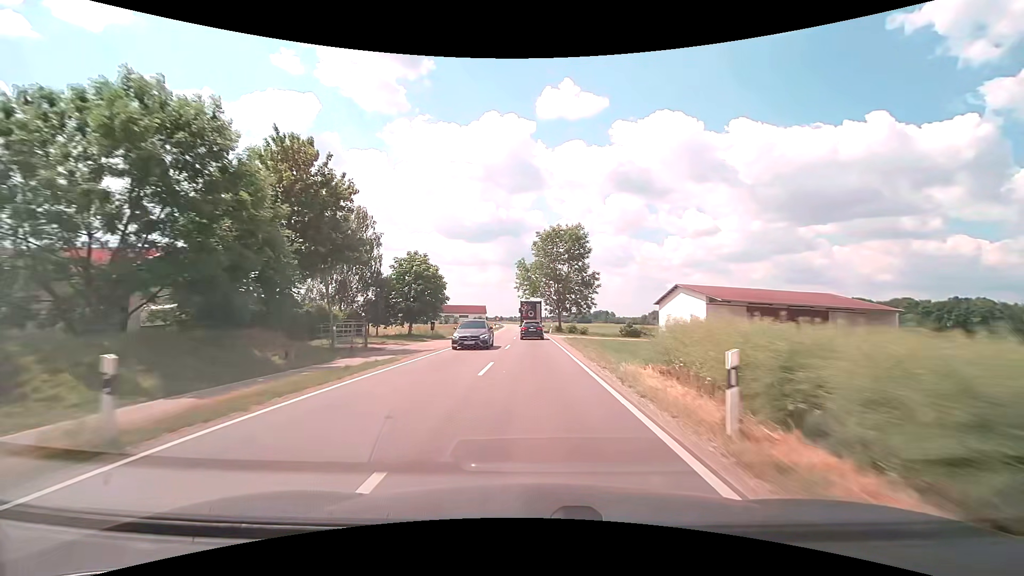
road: tertiary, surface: asphalt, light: Day
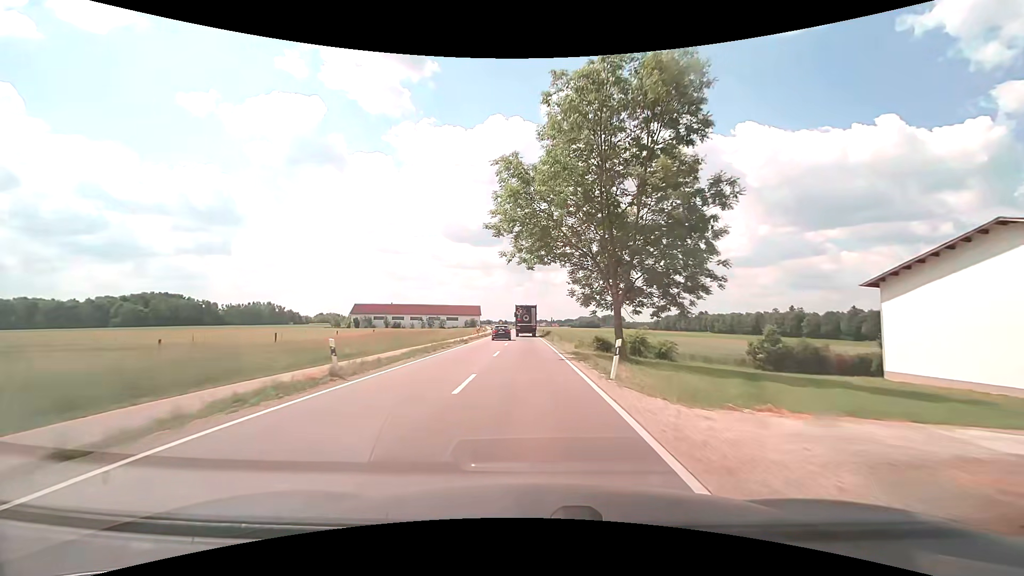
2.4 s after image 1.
(-0.2, +43.0) m; -1°
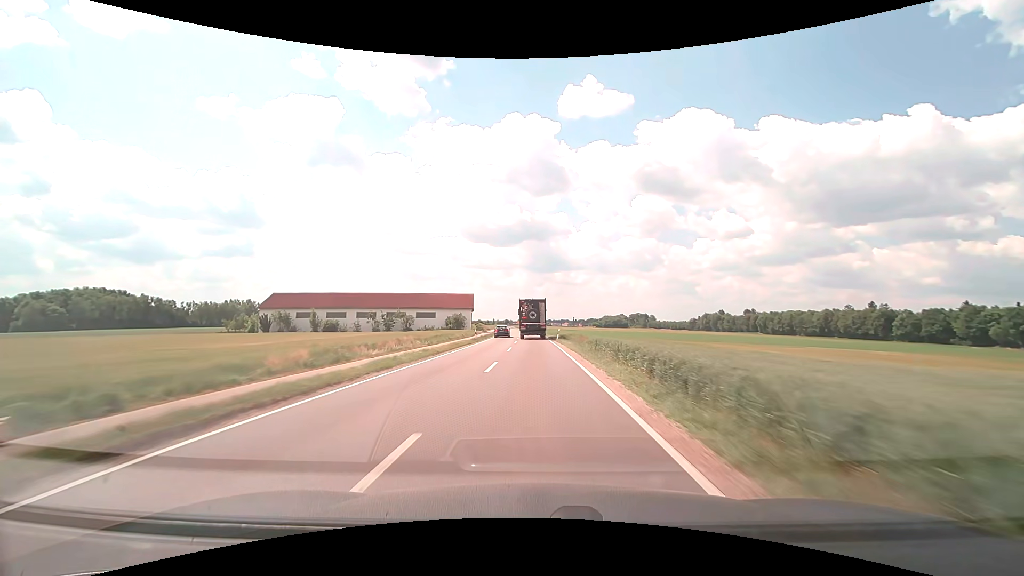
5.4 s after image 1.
(-1.3, +68.7) m; -2°
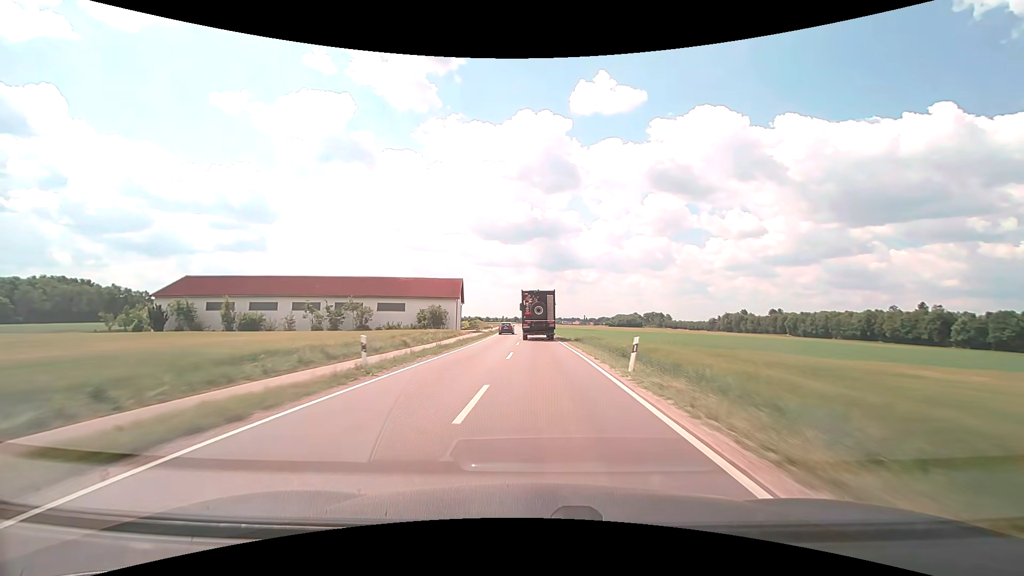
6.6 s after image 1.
(-0.4, +31.8) m; -1°
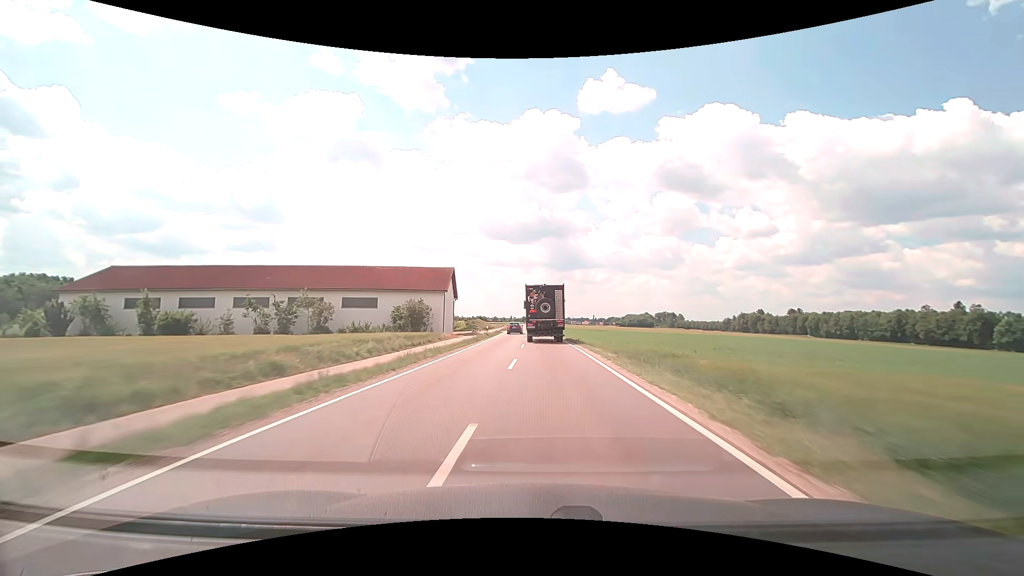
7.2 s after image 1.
(-0.1, +16.4) m; -1°
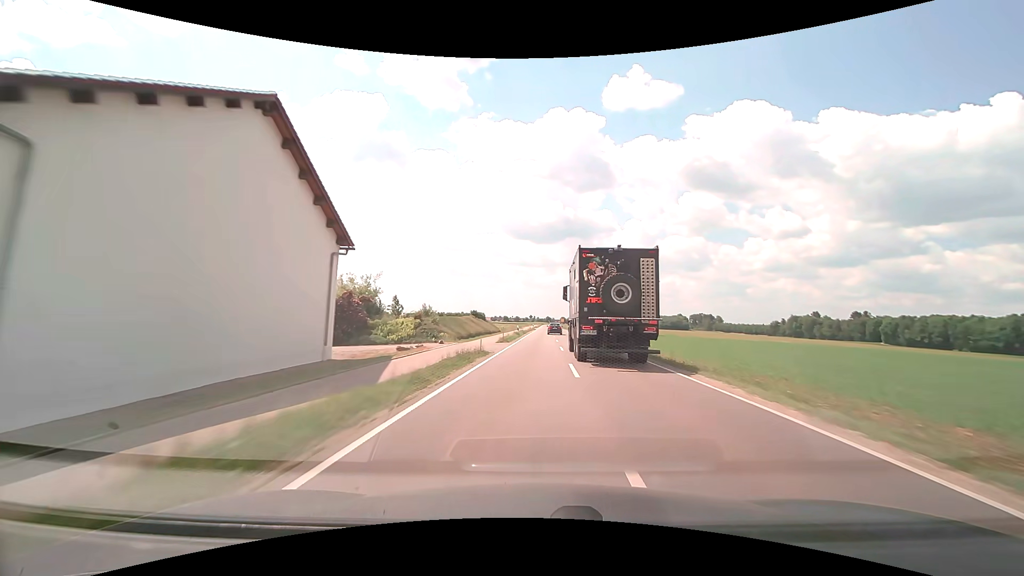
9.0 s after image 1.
(-1.8, +50.2) m; -3°
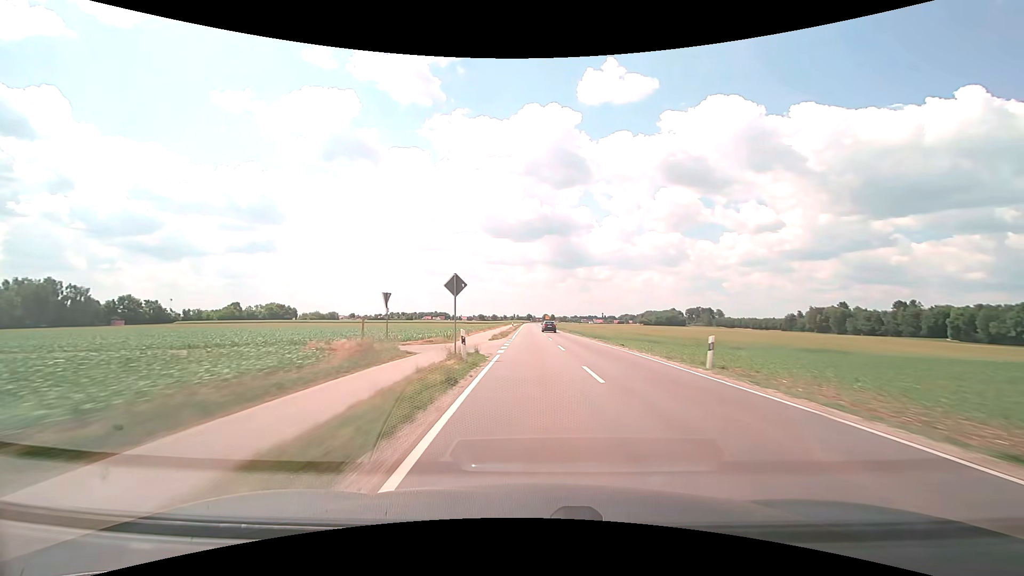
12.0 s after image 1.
(+1.3, +85.6) m; +2°
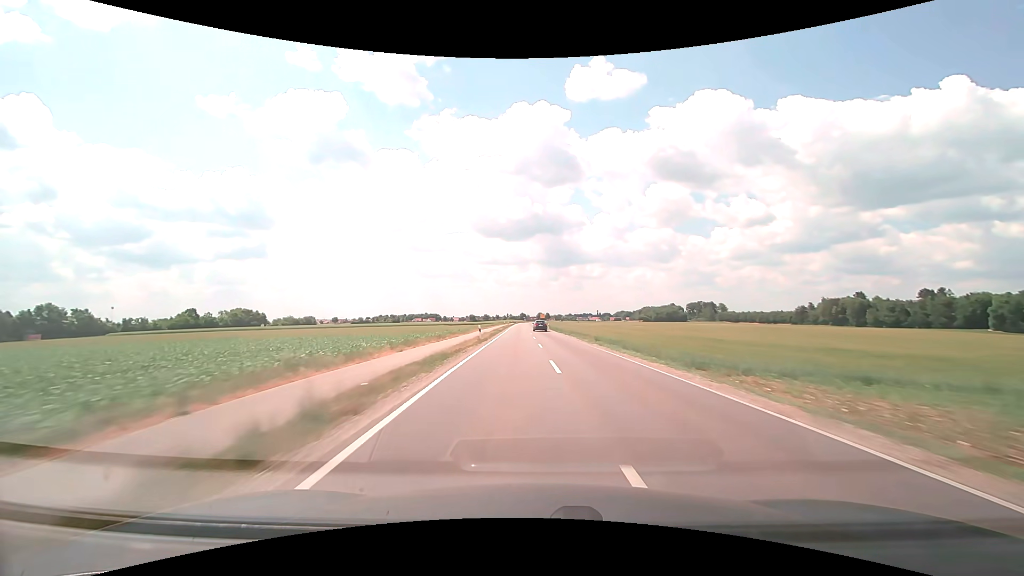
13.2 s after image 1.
(+0.3, +34.0) m; +1°
(0, +10) (0, +20) (0, +30) (0, +40) (0, +50) (0, +60) (0, +70) (0, +80) (0, +90) (0, +100) m
